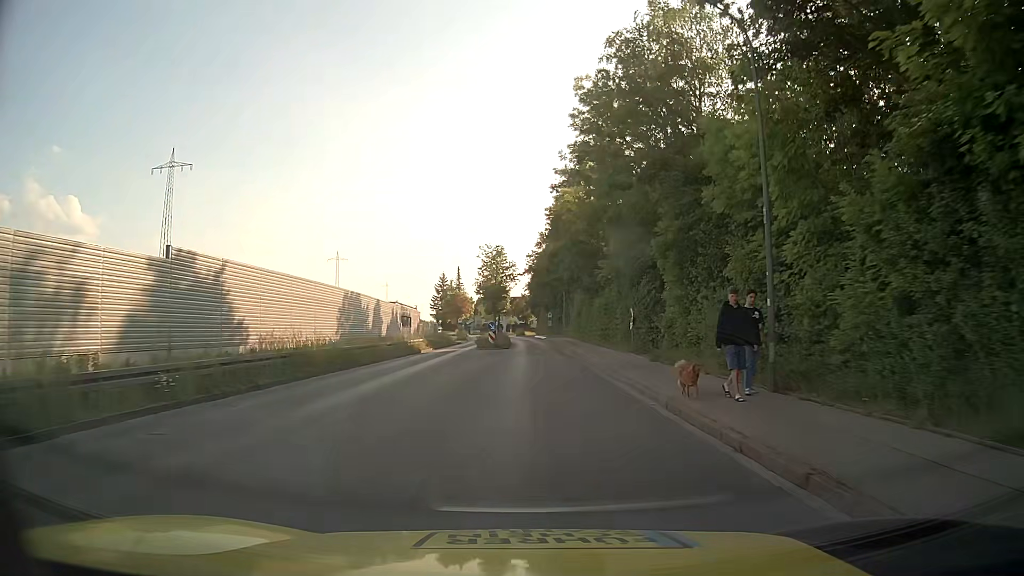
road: tertiary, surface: asphalt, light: Day
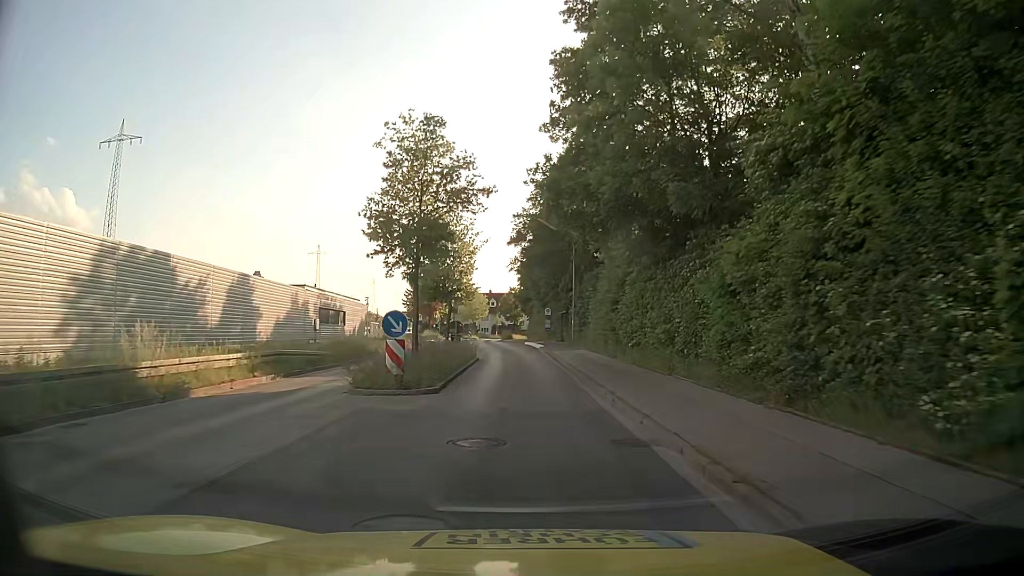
(+0.5, +28.4) m; 0°
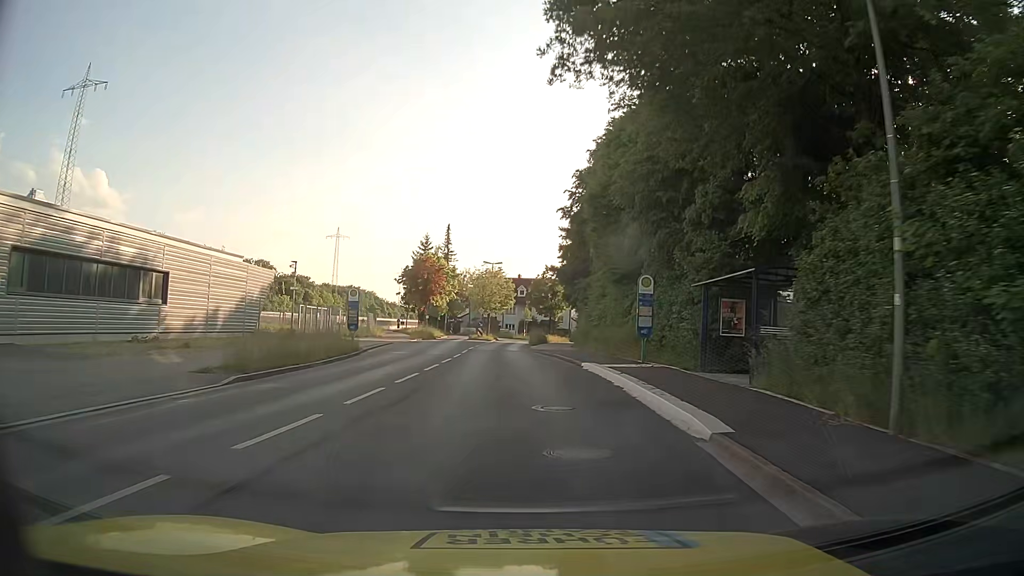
(-0.5, +36.2) m; -2°
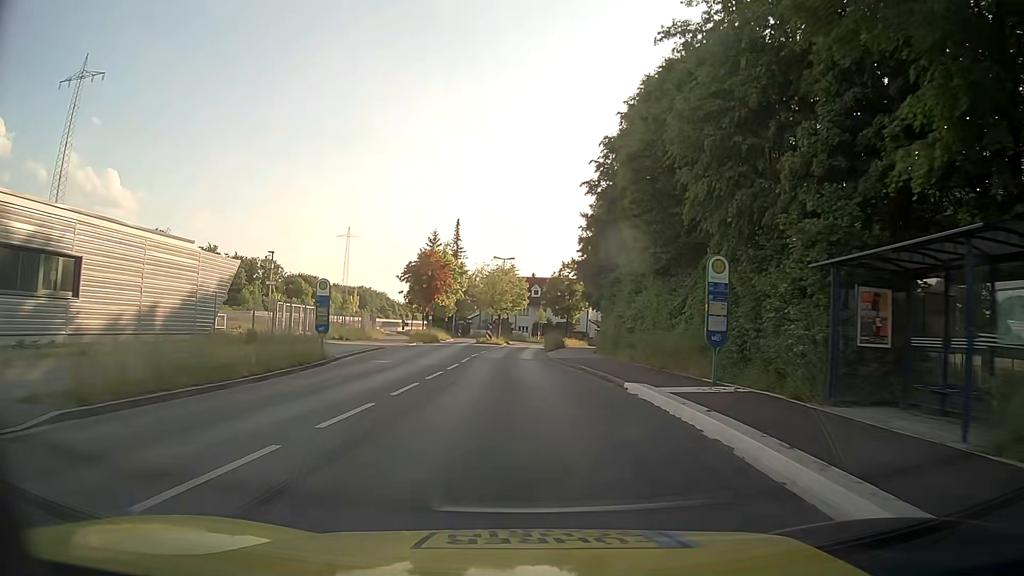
(-0.1, +7.0) m; -2°
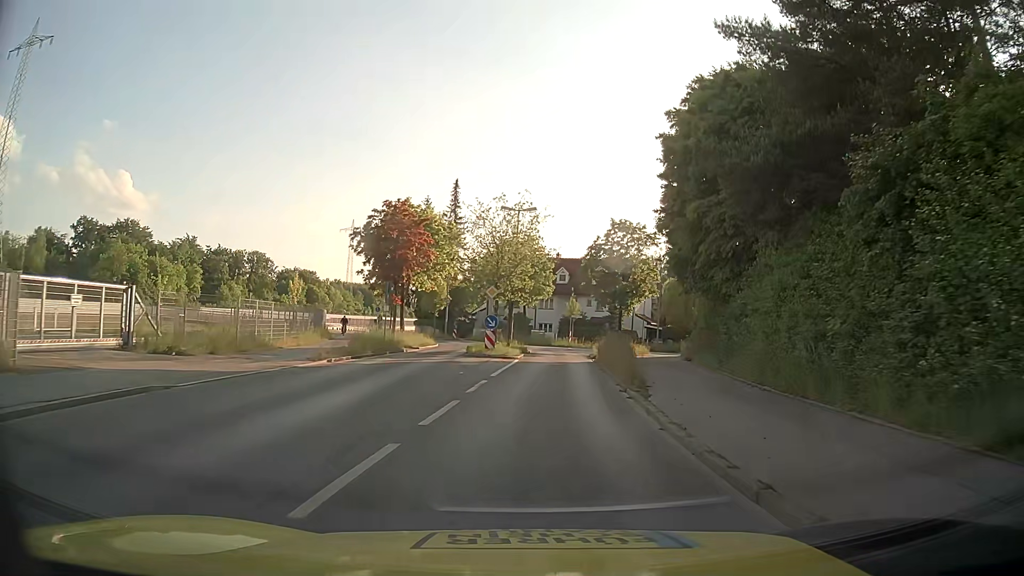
(-0.5, +26.5) m; -1°
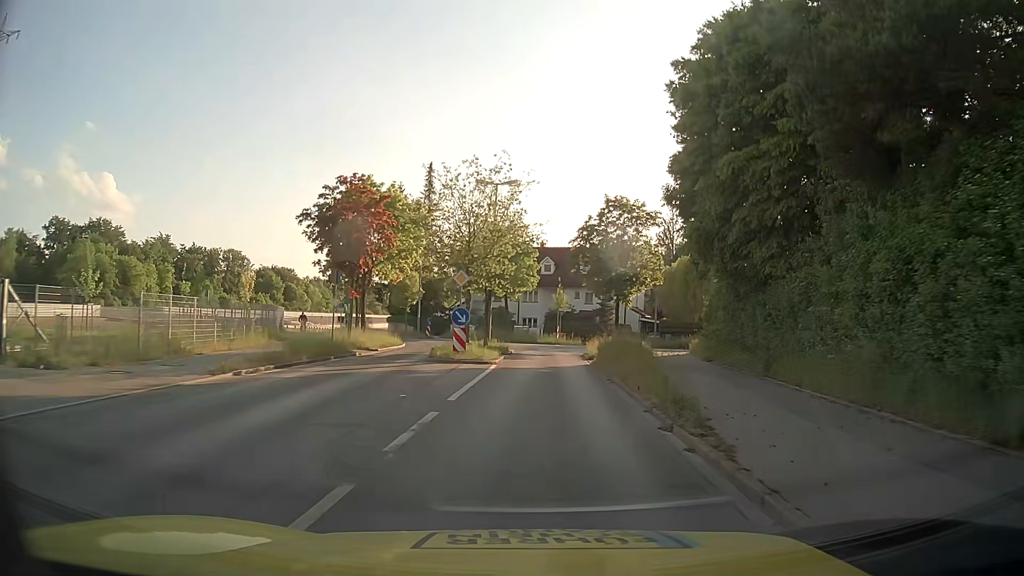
(0.0, +6.4) m; 0°
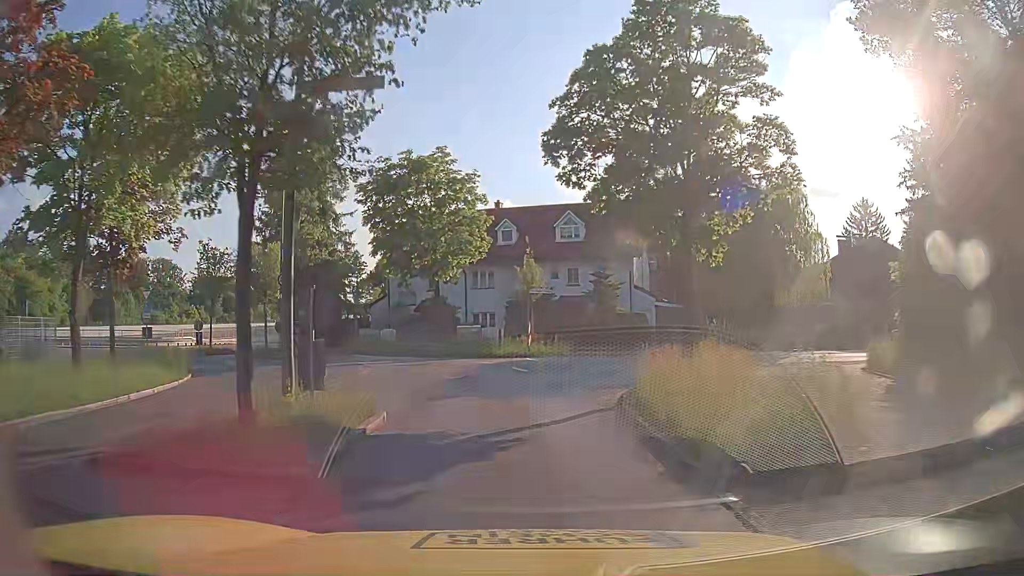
(+1.2, +23.6) m; +4°
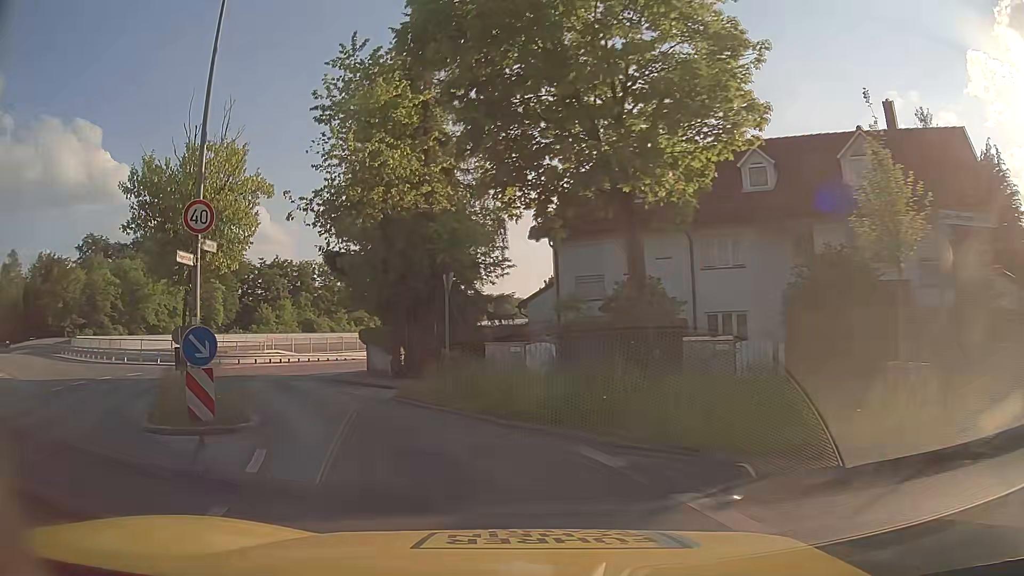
(-2.0, +20.2) m; -18°
(-2, +10) (-6, +19) (-10, +28) (-10, +38) (-9, +48) (-7, +58) (-5, +67) (-2, +77) (0, +87) (+2, +96) m
